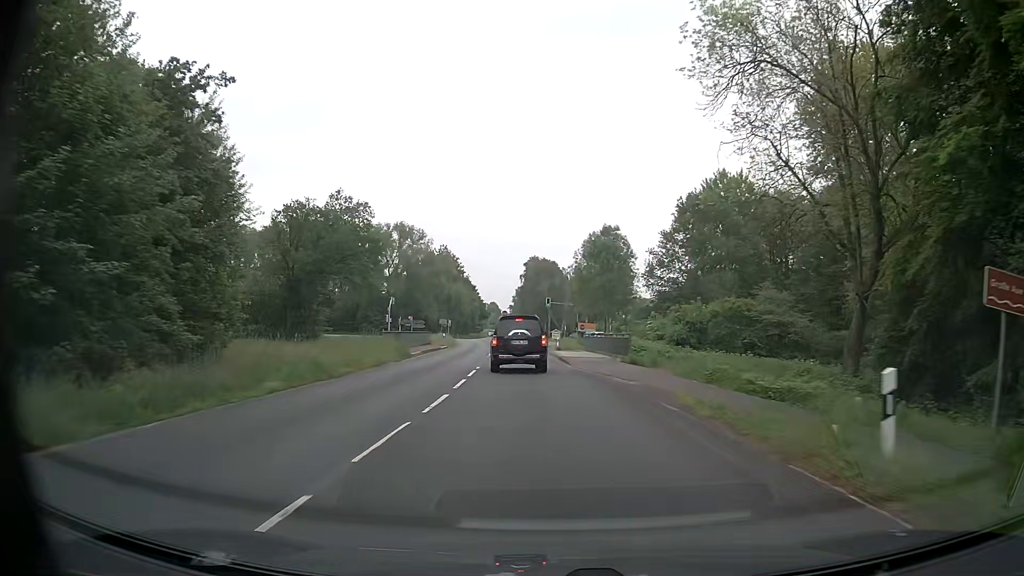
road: secondary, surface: asphalt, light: Day
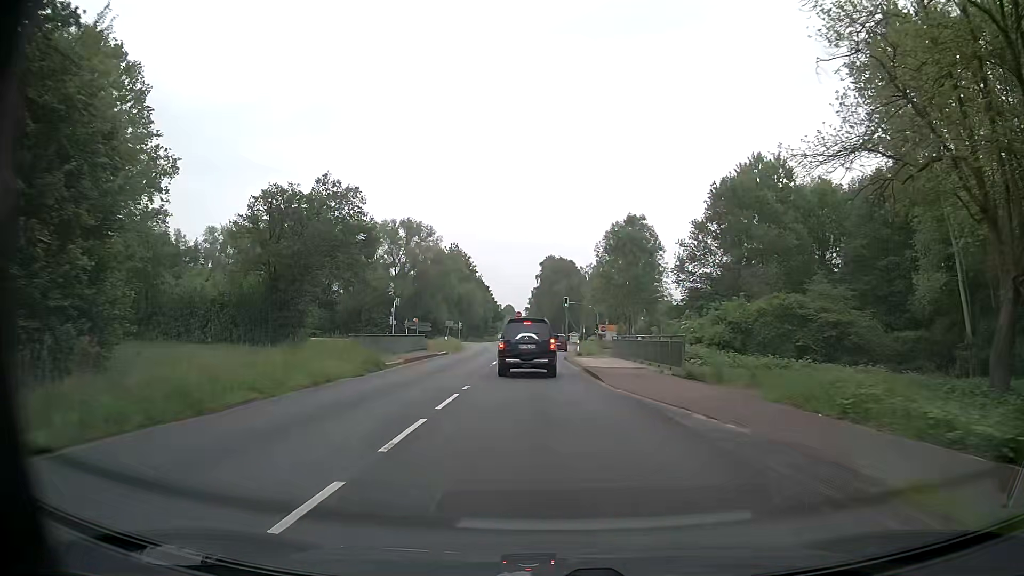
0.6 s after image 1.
(-0.1, +8.5) m; -2°
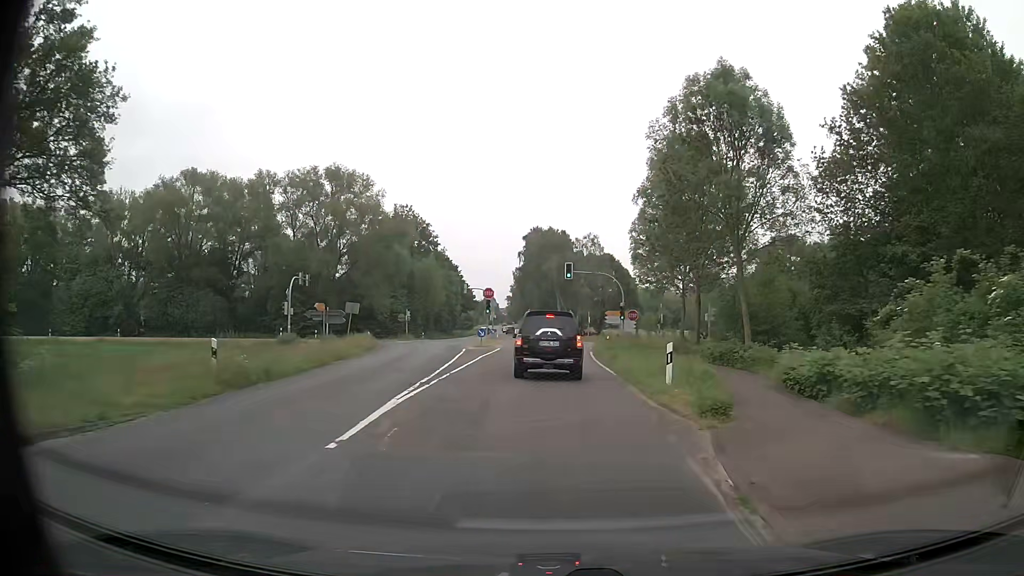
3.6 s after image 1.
(-0.7, +38.1) m; +1°
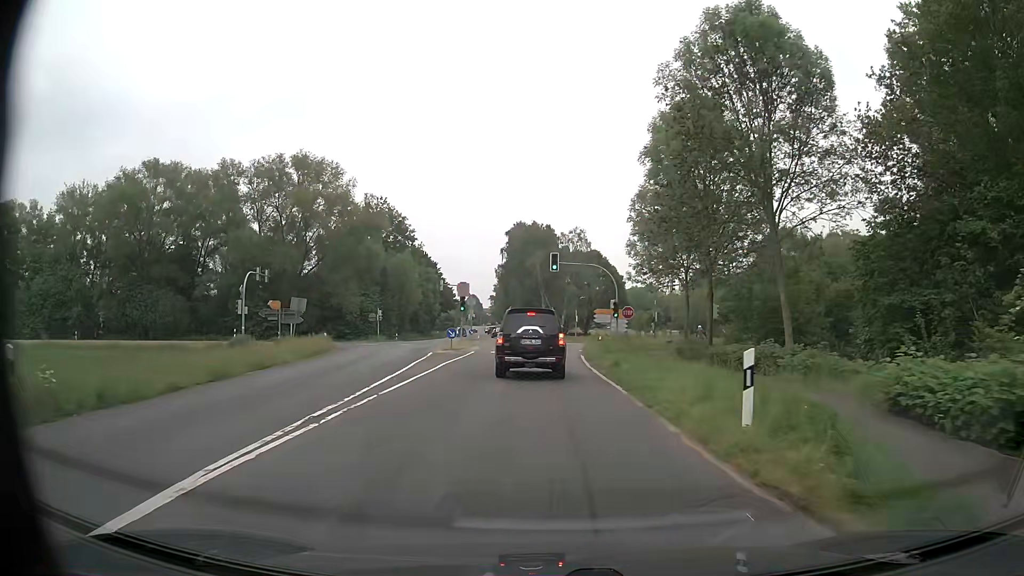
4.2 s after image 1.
(+0.1, +6.8) m; +2°
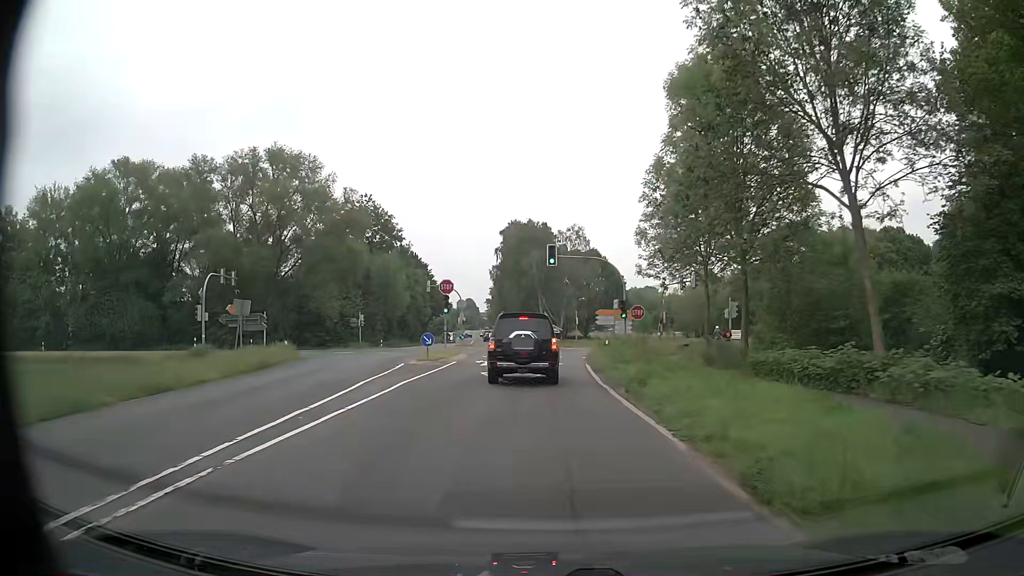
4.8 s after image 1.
(0.0, +6.6) m; 0°
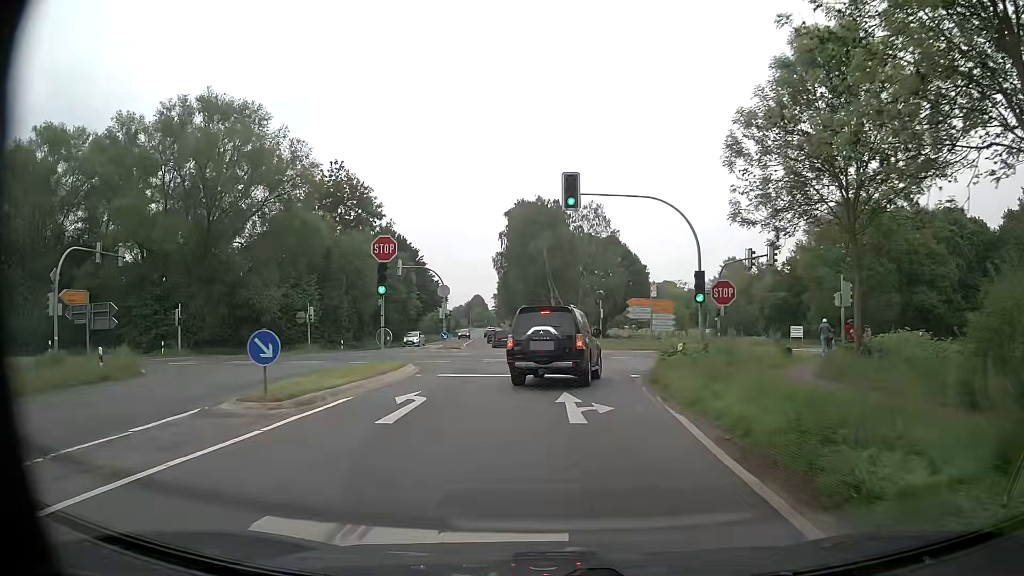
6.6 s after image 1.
(-0.1, +18.3) m; -1°
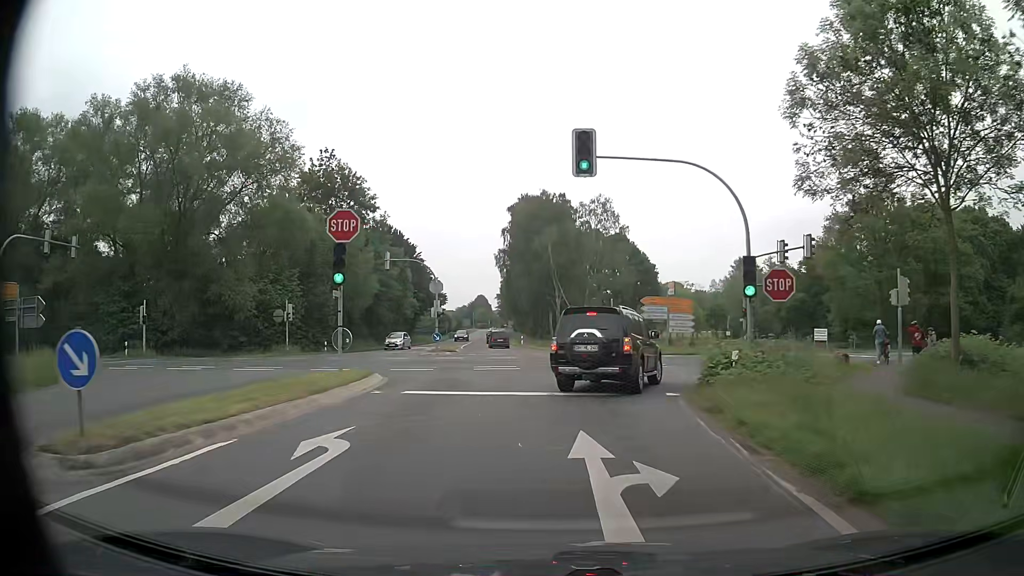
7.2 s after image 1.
(0.0, +5.3) m; 0°
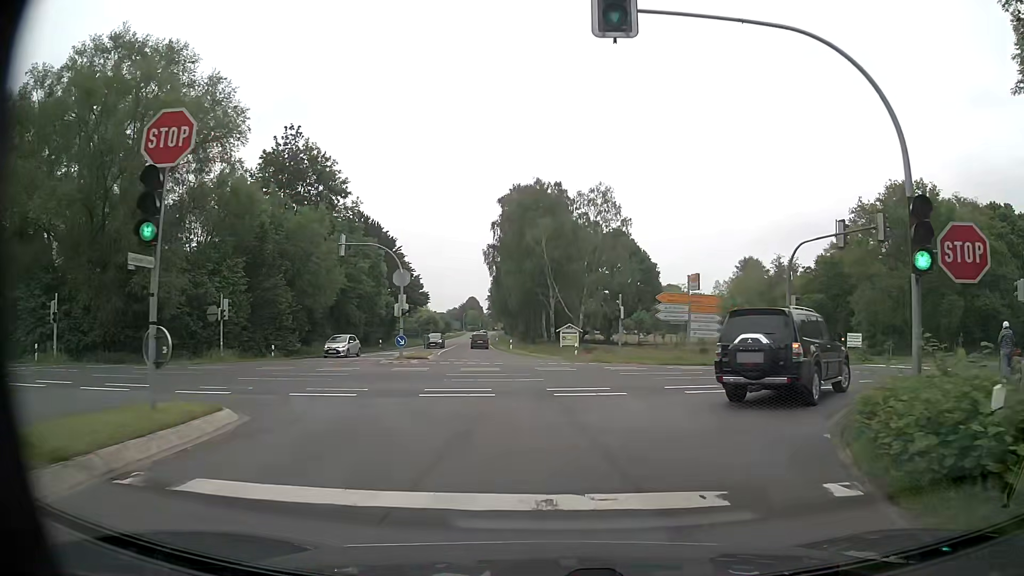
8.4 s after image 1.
(-0.1, +8.9) m; 0°
